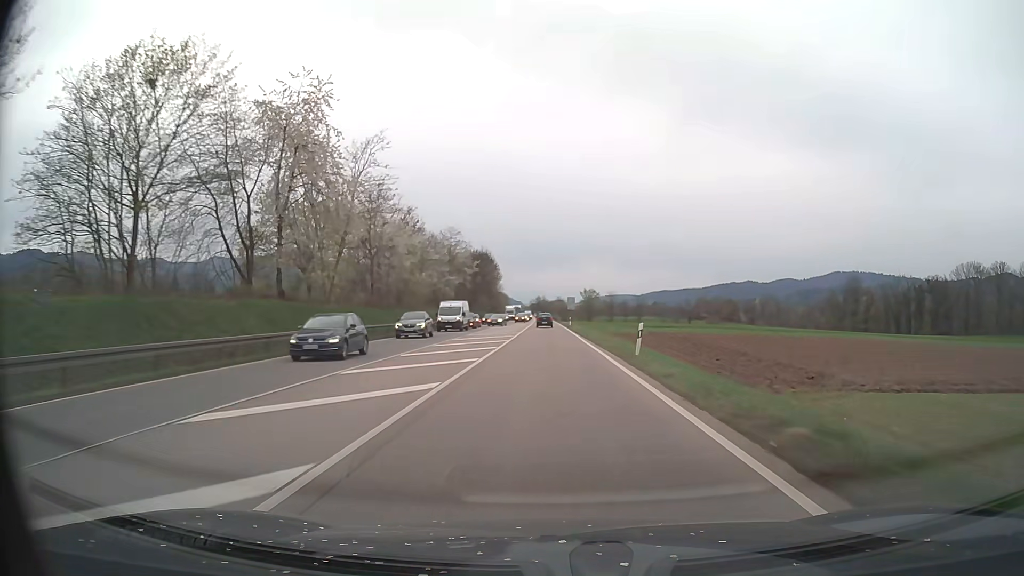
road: trunk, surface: asphalt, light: Day
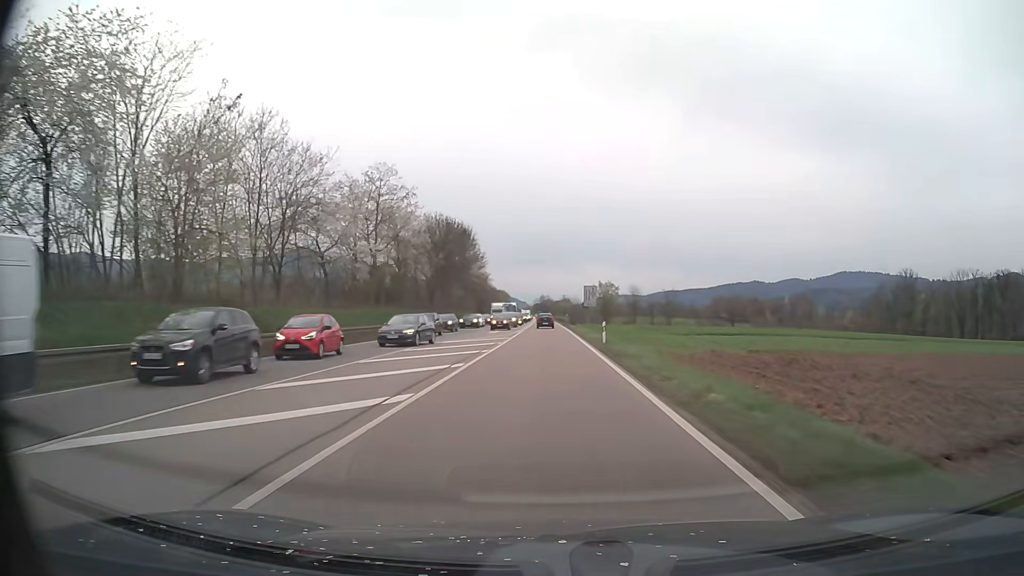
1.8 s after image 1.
(-0.1, +45.0) m; 0°
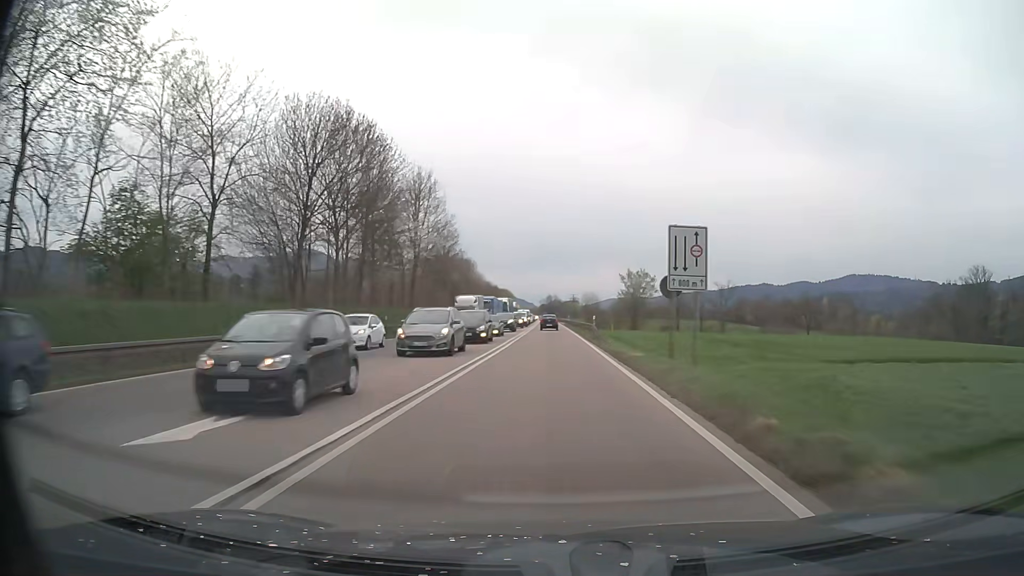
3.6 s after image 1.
(-0.3, +45.0) m; -1°
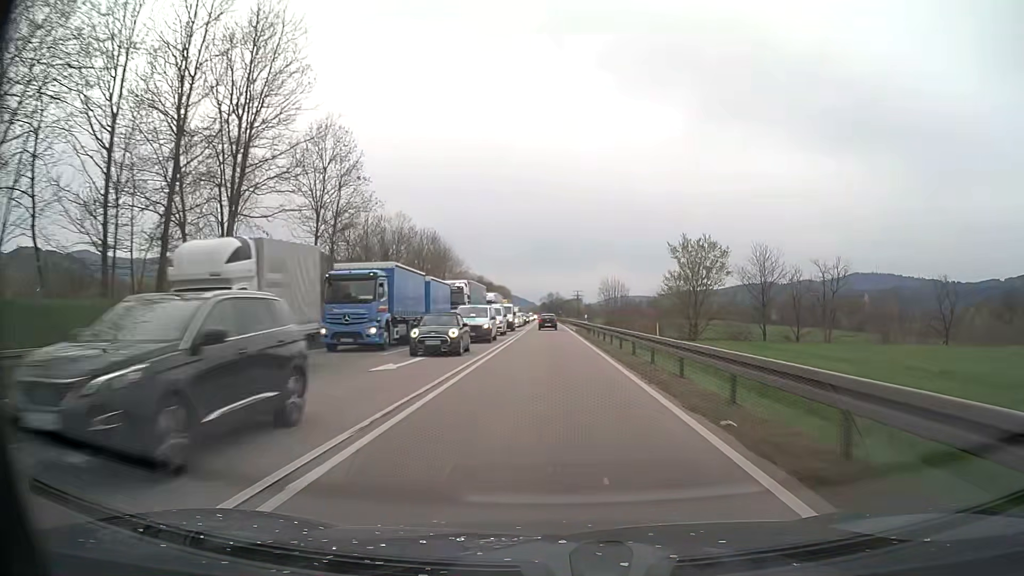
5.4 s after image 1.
(-0.1, +45.1) m; 0°
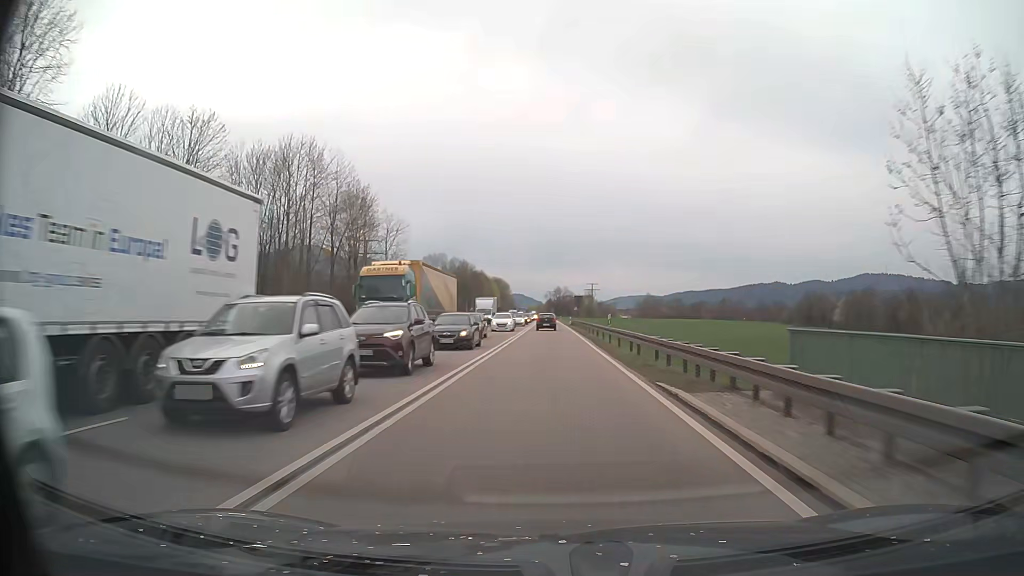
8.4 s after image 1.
(-0.6, +75.2) m; -1°
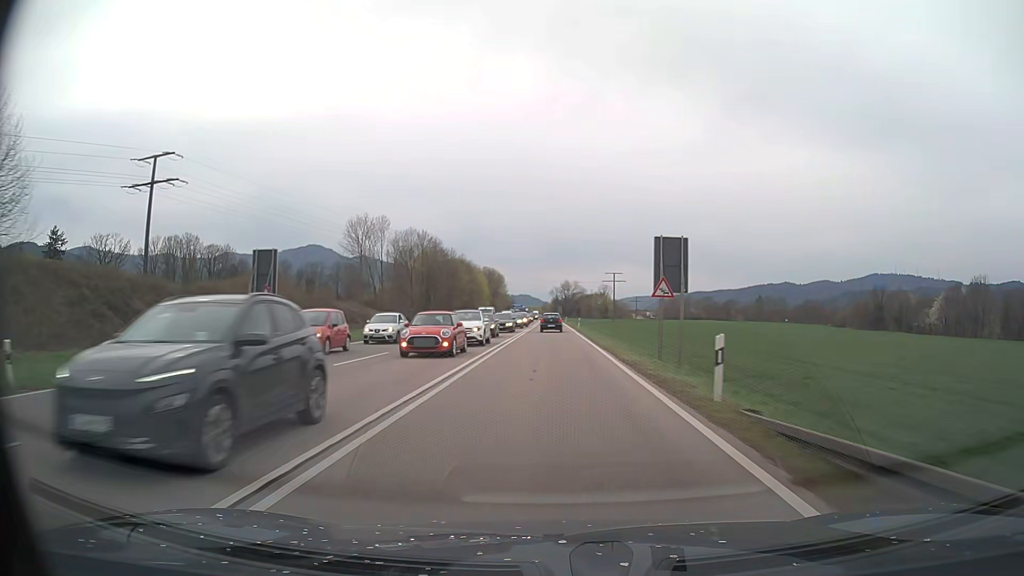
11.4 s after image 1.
(-0.3, +74.6) m; -1°
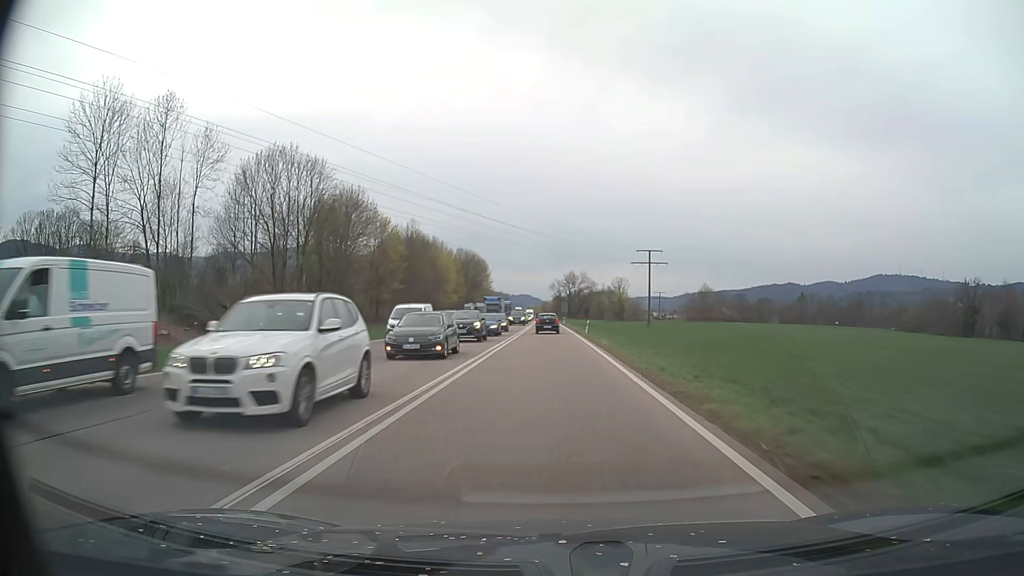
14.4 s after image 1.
(+0.2, +72.5) m; 0°
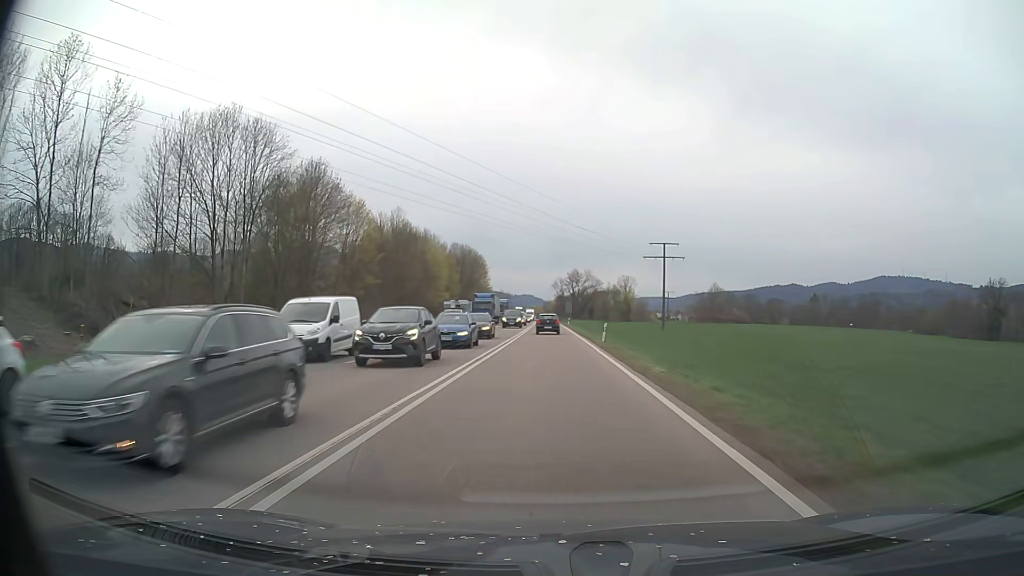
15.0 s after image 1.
(0.0, +14.3) m; 0°
(0, +10) (0, +20) (0, +30) (0, +40) (0, +50) (0, +60) (0, +70) (0, +80) (-1, +90) (-1, +100) m
